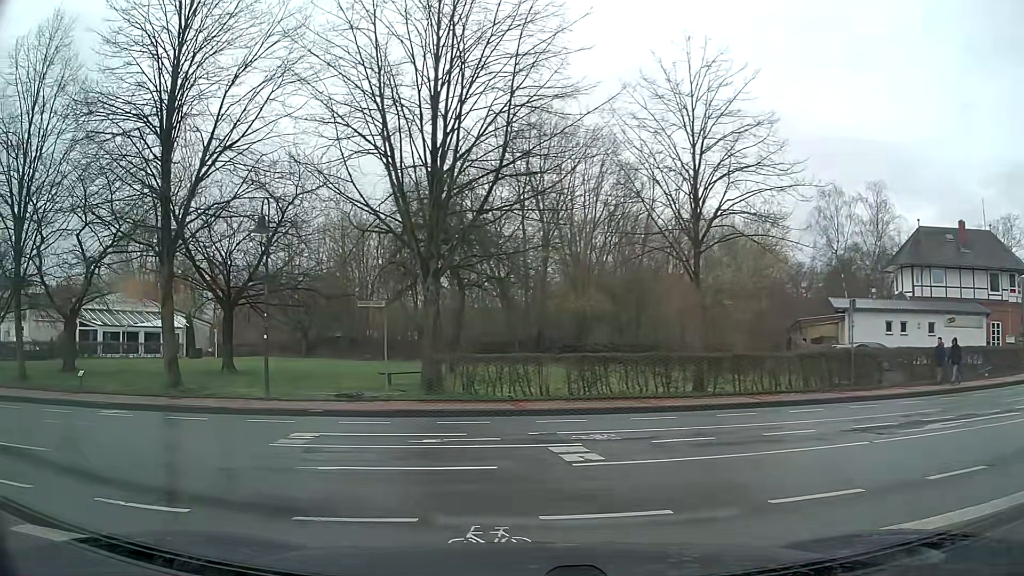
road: tertiary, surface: asphalt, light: Day
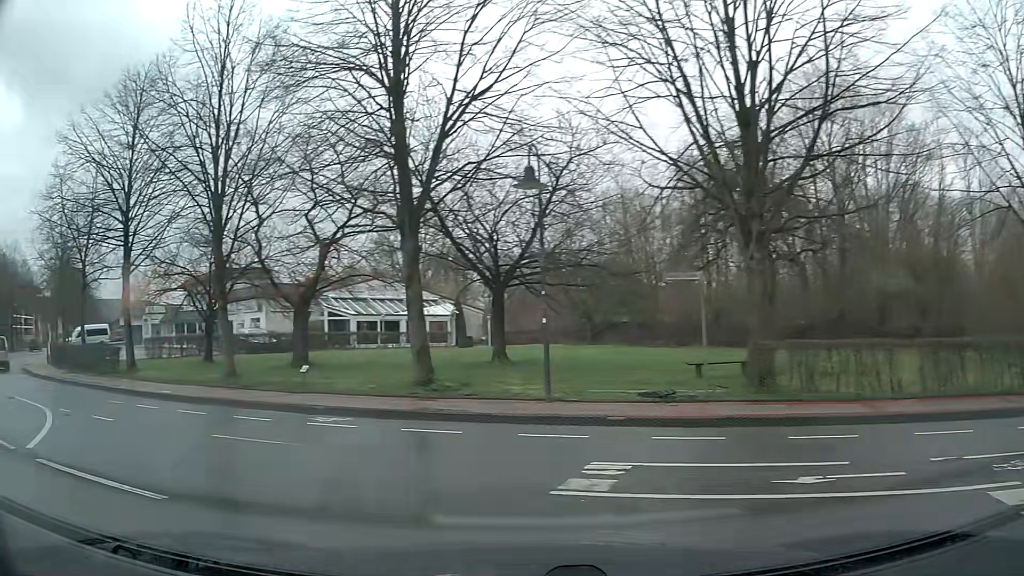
(-0.9, +4.2) m; -25°
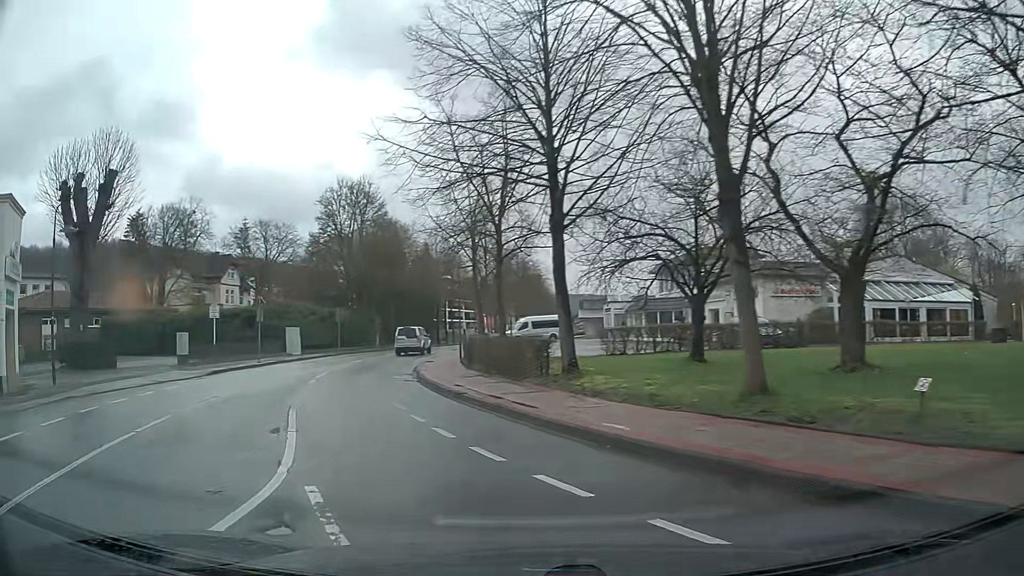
(-4.1, +9.6) m; -40°
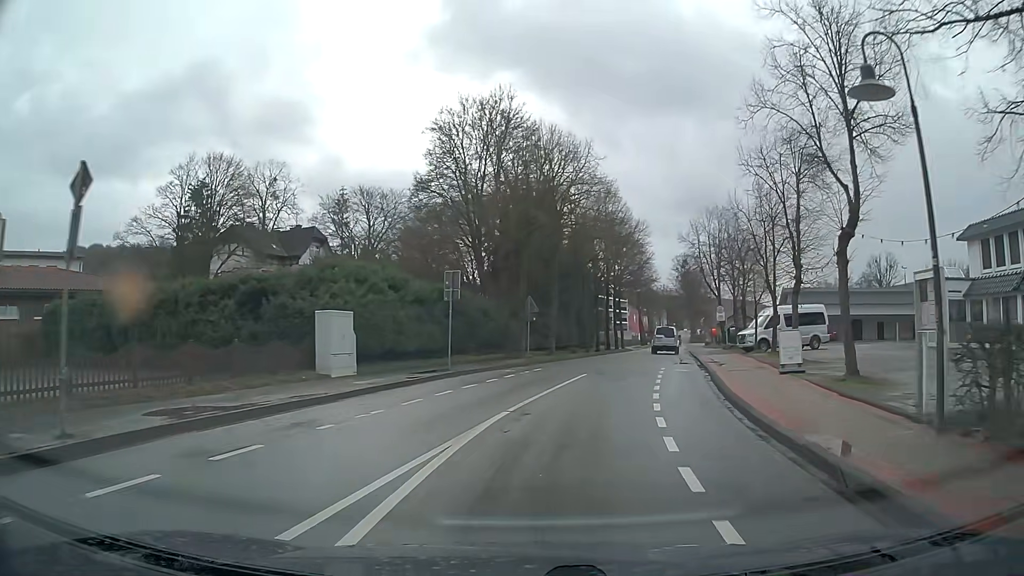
(-7.0, +27.3) m; -12°
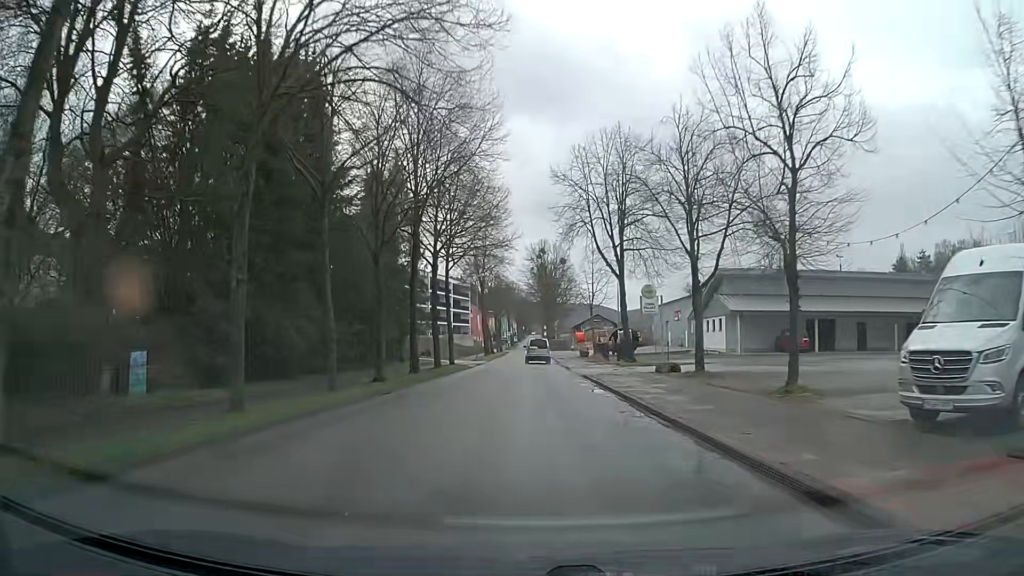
(+5.2, +31.5) m; +14°
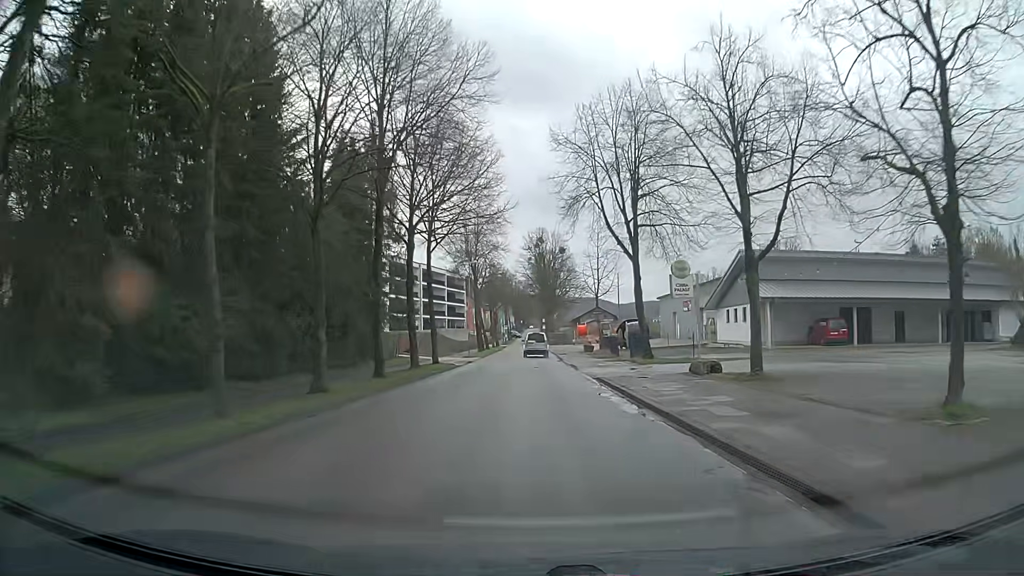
(0.0, +6.8) m; 0°
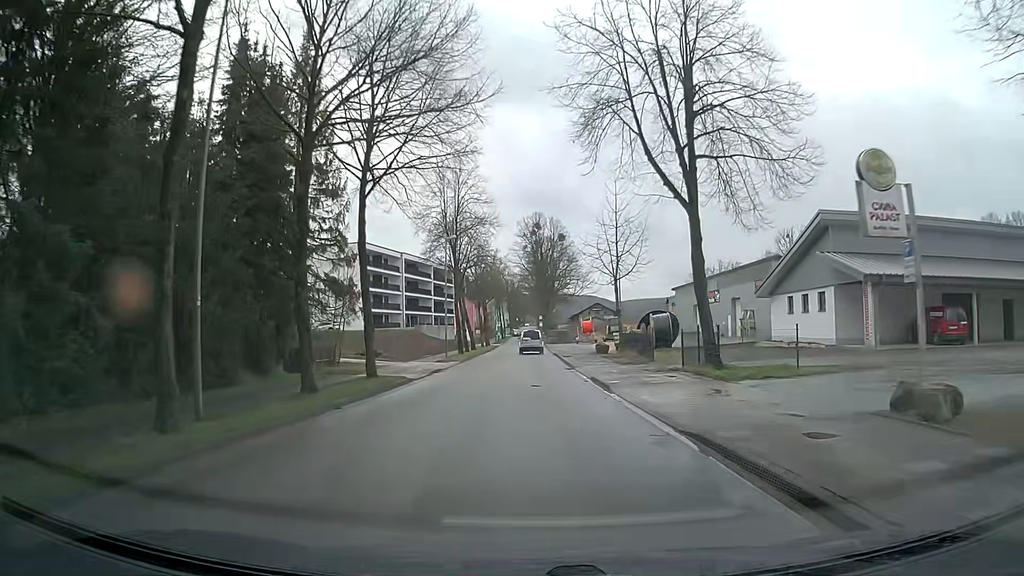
(+0.1, +14.1) m; 0°
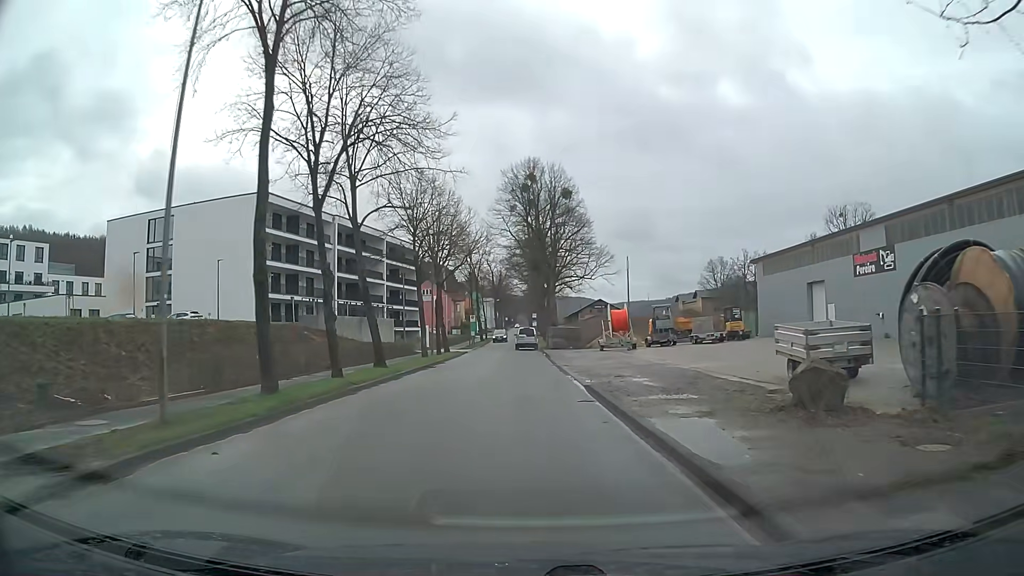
(+0.6, +36.0) m; +1°
(0, +10) (0, +20) (0, +30) (0, +40) (0, +50) (-1, +60) (-1, +70) (-1, +80) (-1, +90) (-1, +100) m
